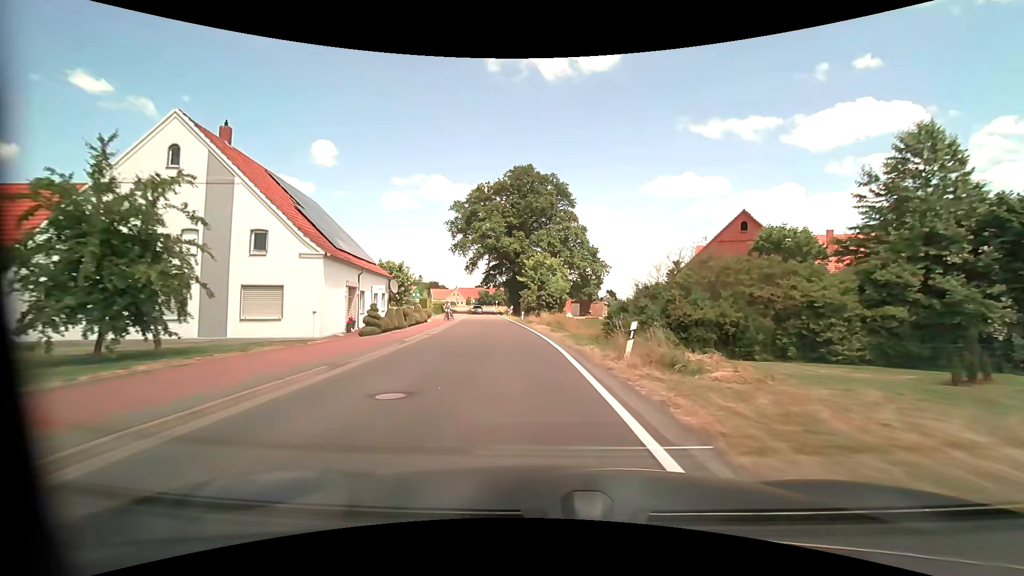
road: tertiary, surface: asphalt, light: Day
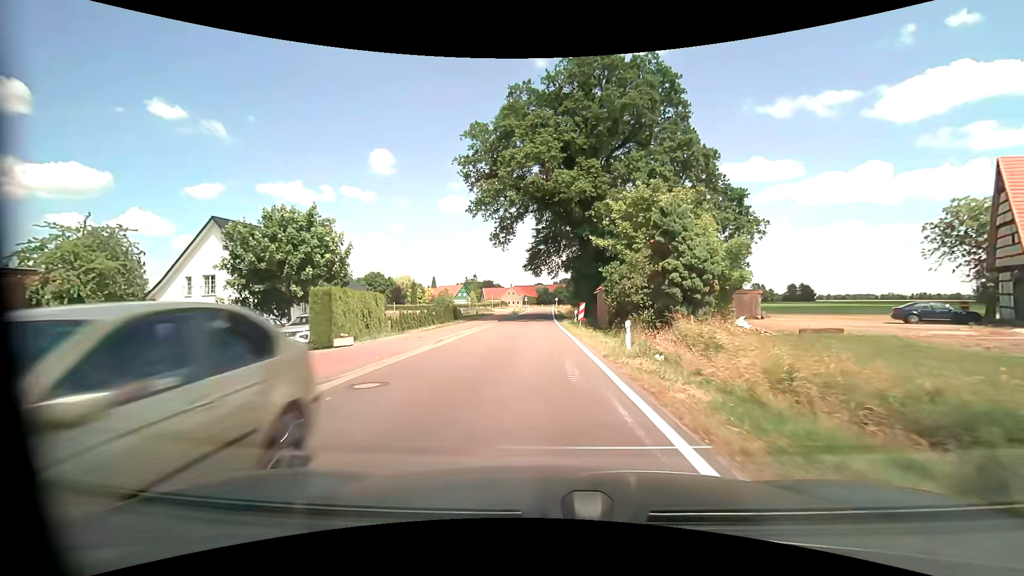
(-2.7, +36.4) m; -7°
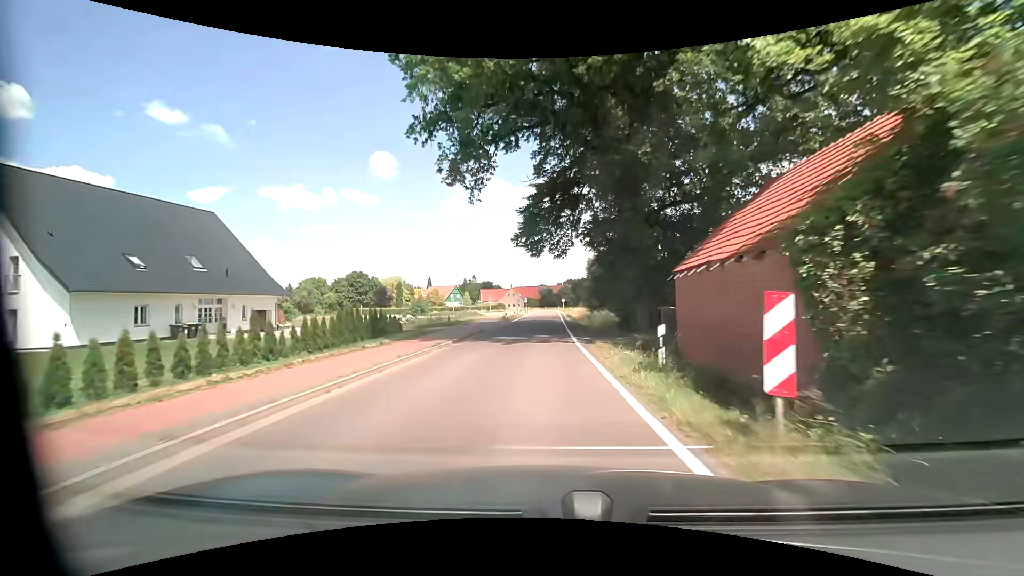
(-0.3, +22.6) m; -1°
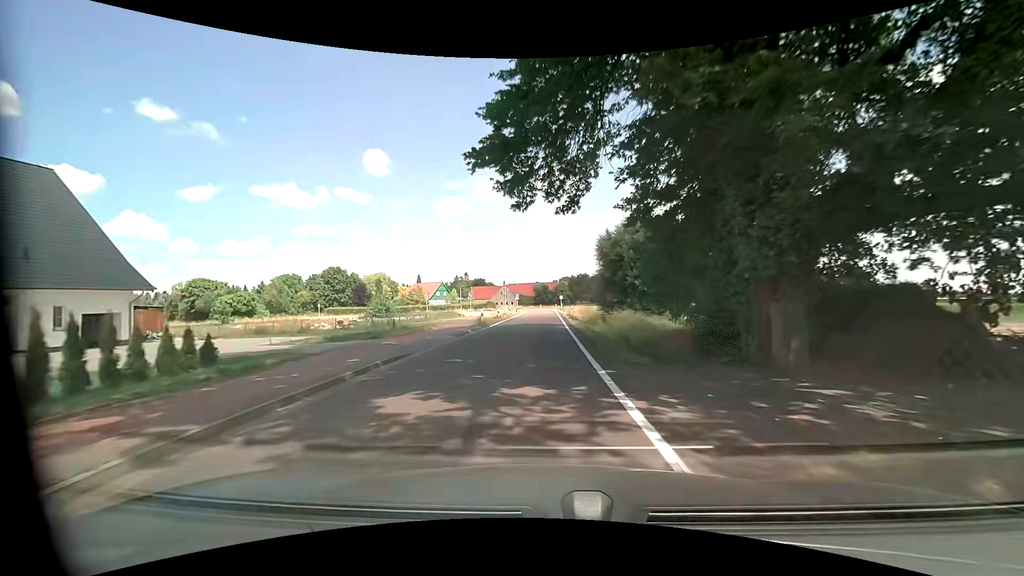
(+0.1, +15.3) m; 0°
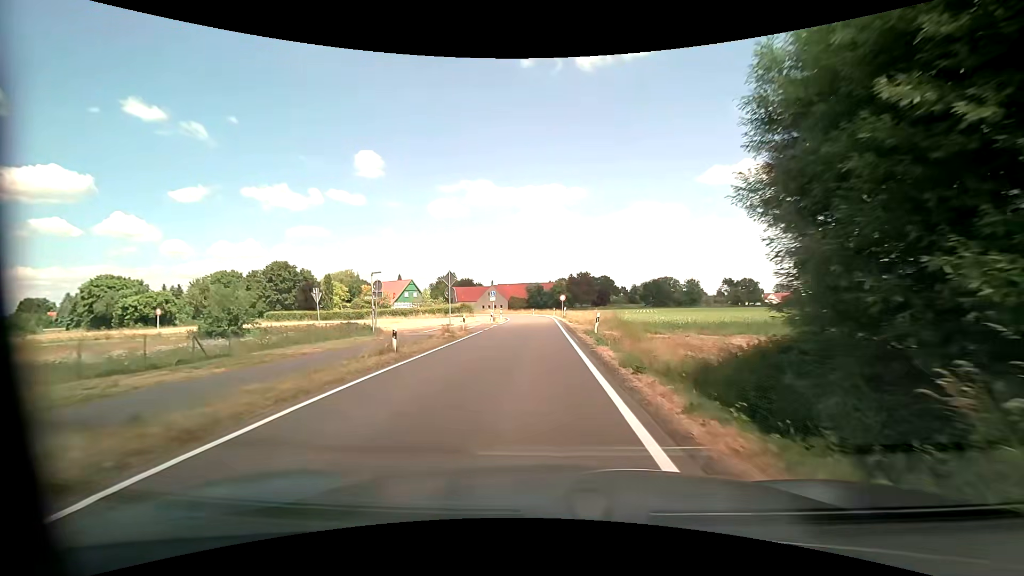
(+0.2, +30.6) m; +1°
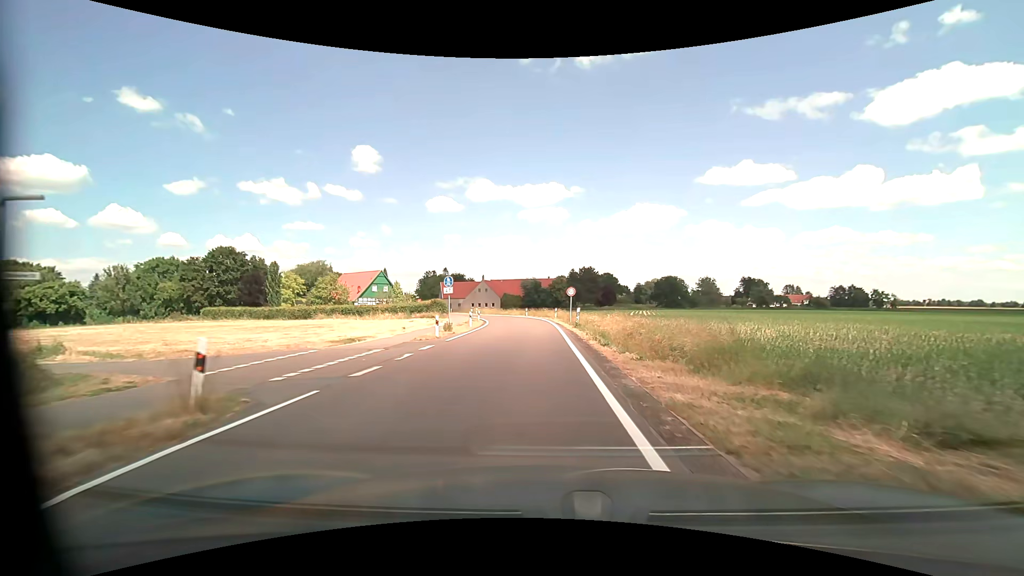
(0.0, +22.2) m; 0°
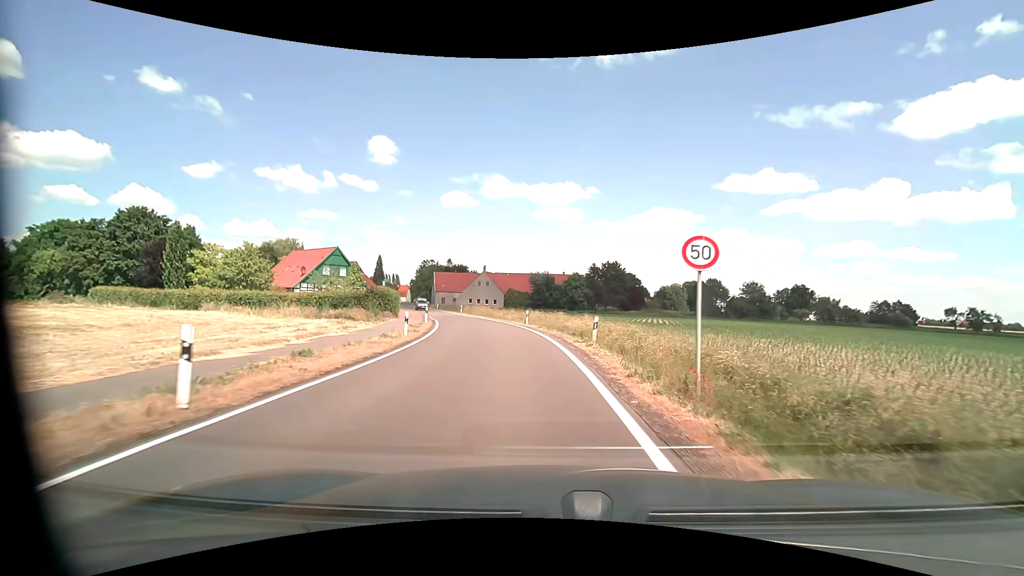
(-0.3, +28.8) m; -1°
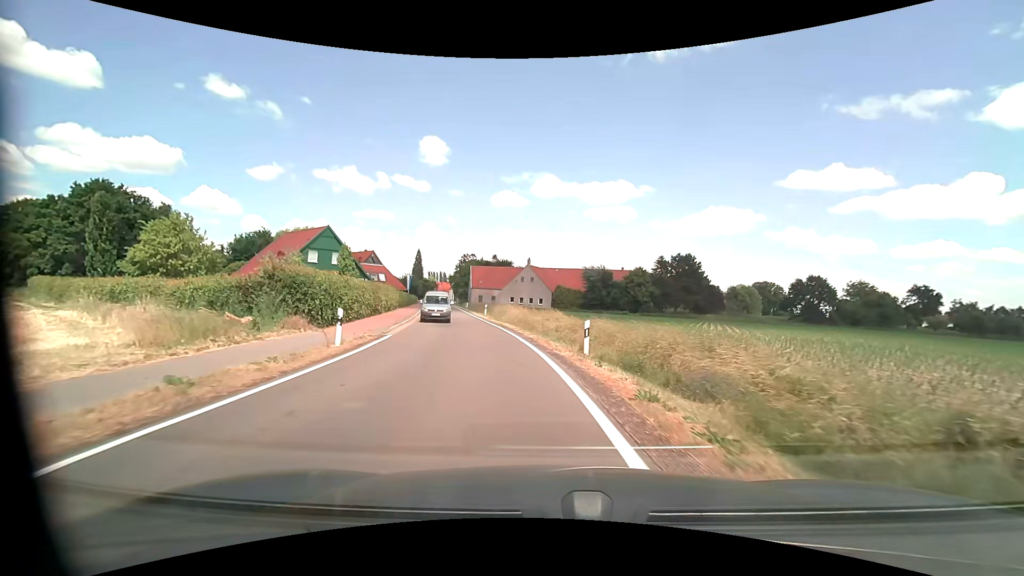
(-0.8, +20.7) m; -6°
(0, +10) (-2, +20) (-4, +30) (-6, +39) (-8, +49) (-10, +59) (-12, +69) (-15, +78) (-17, +88) (-19, +98) m
